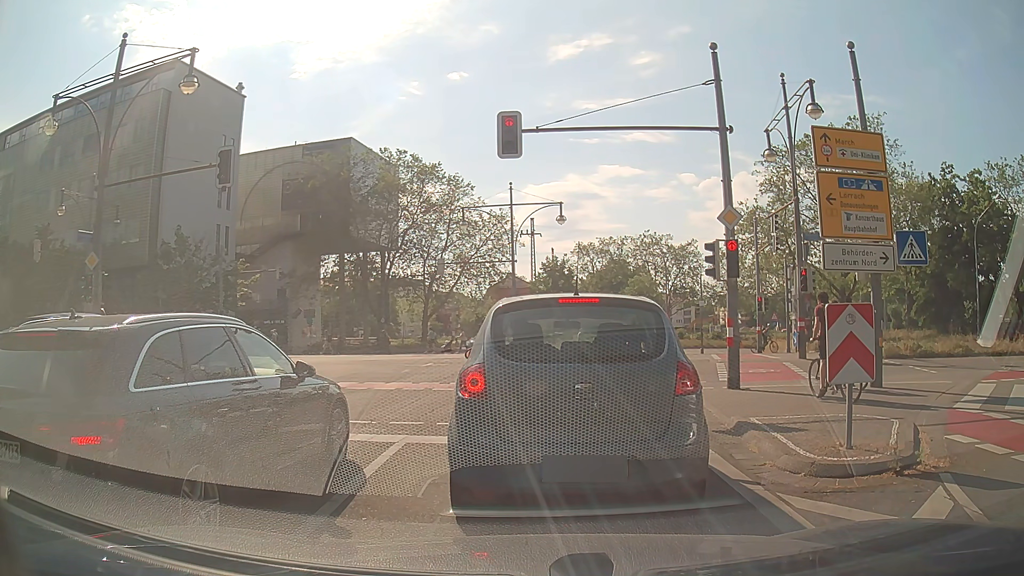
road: primary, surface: asphalt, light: Day
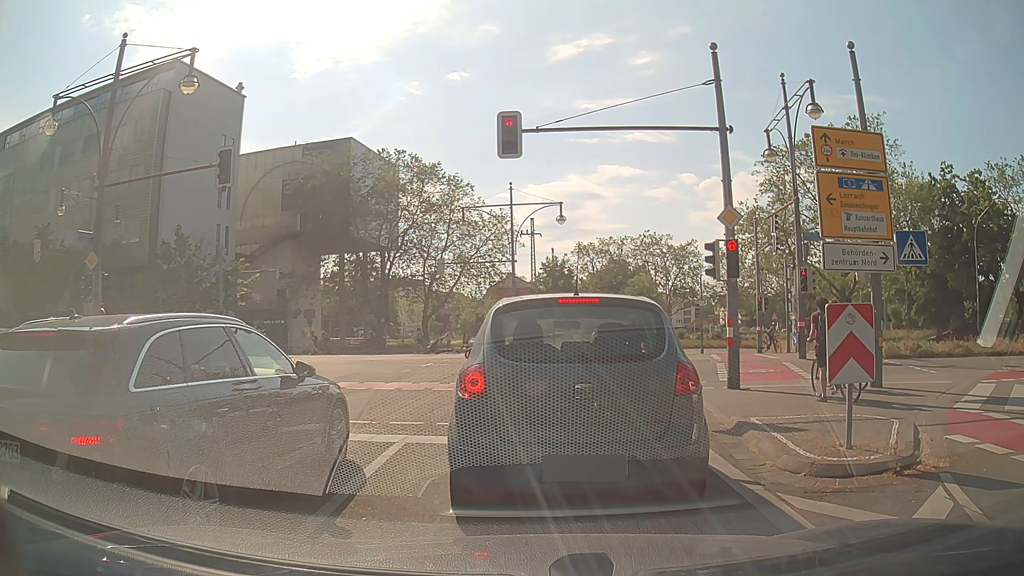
(0.0, 0.0) m; 0°
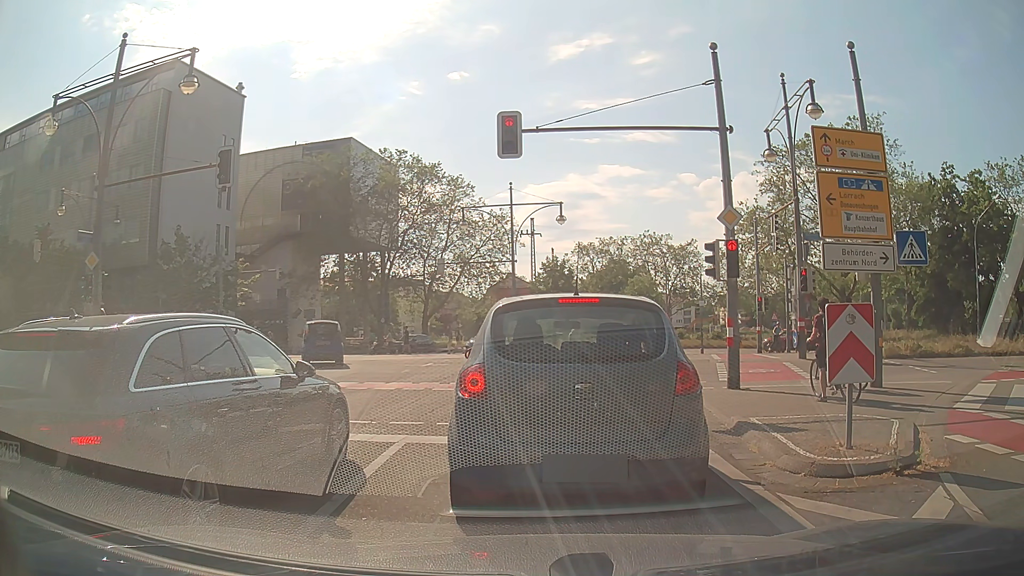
(0.0, 0.0) m; 0°
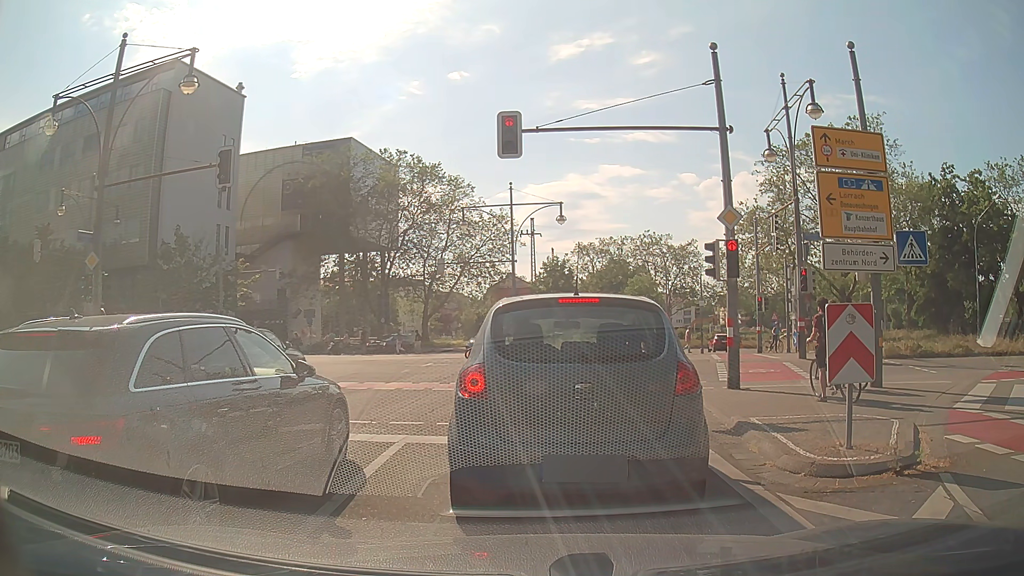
(0.0, 0.0) m; 0°
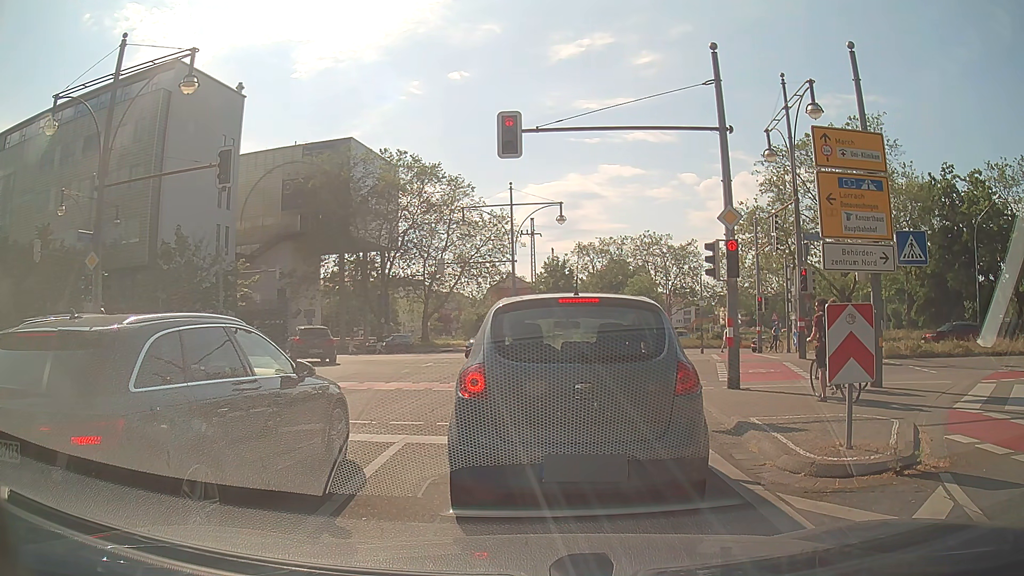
(0.0, 0.0) m; 0°
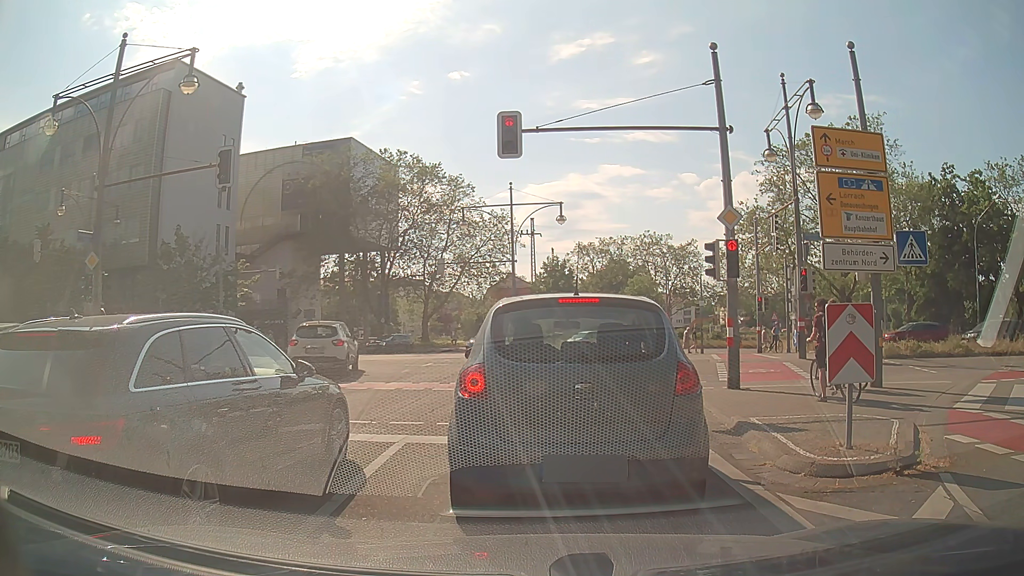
(0.0, 0.0) m; 0°
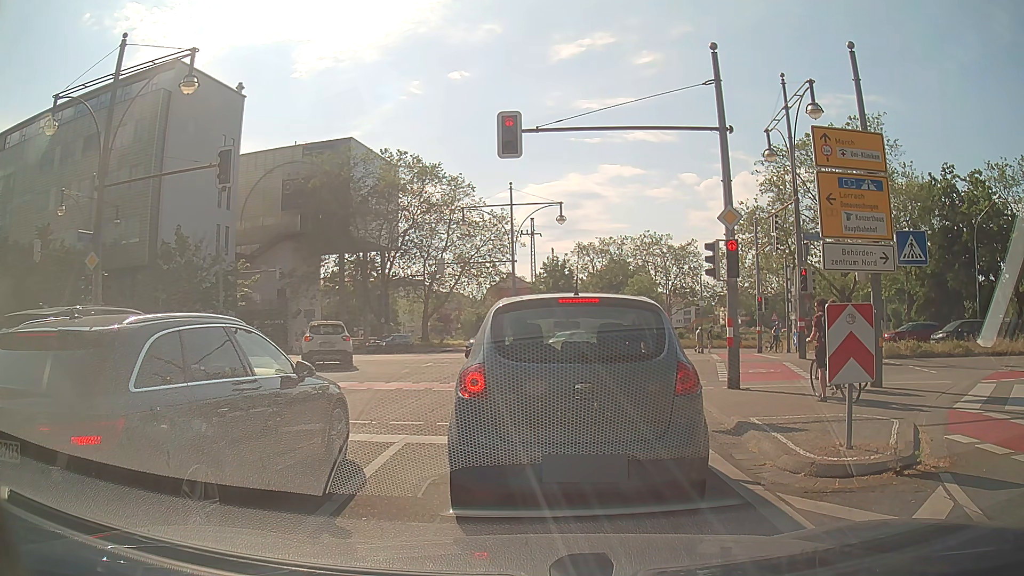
(0.0, 0.0) m; 0°
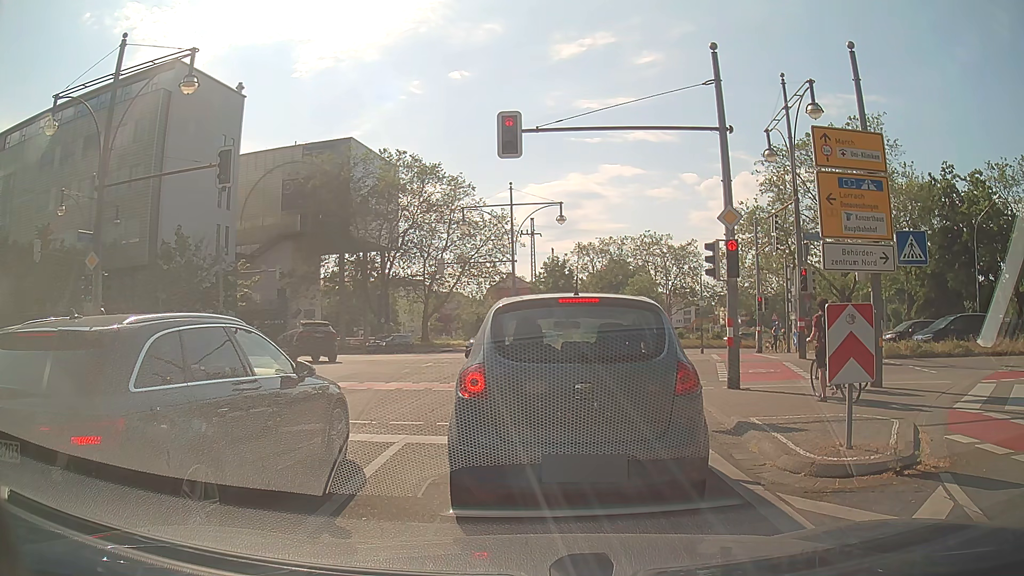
(0.0, 0.0) m; 0°
